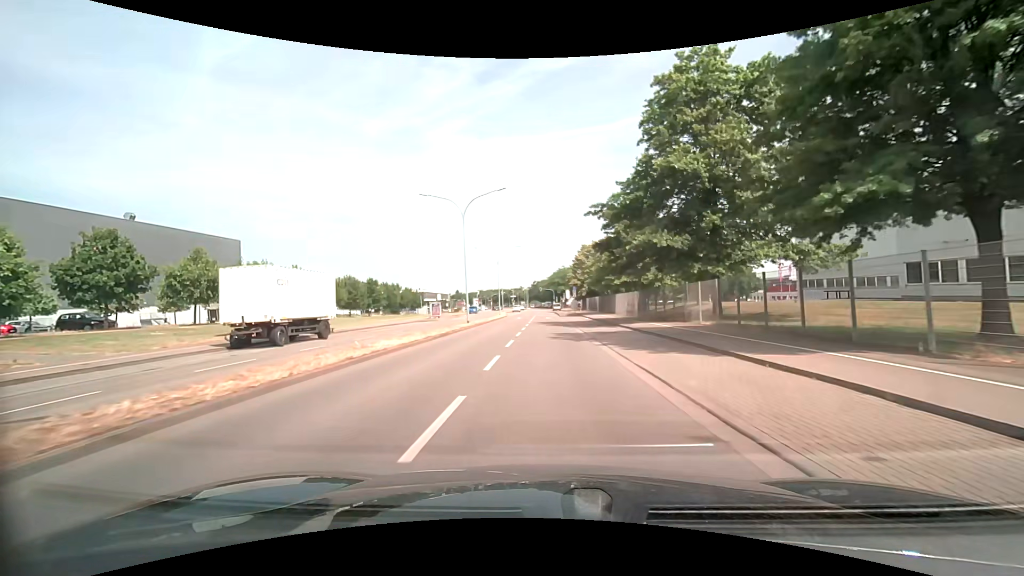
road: secondary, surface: asphalt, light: Day
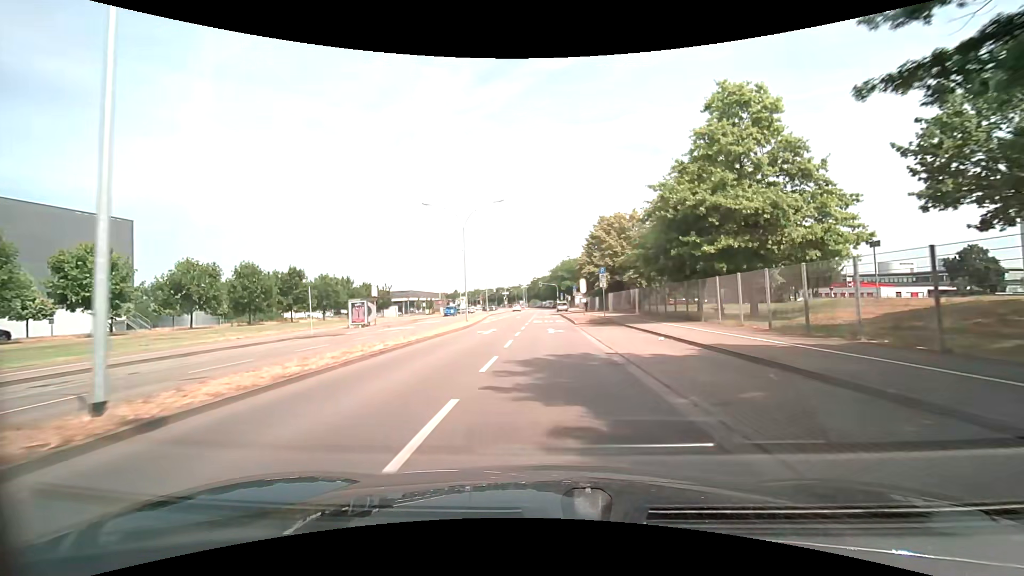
(+0.1, +30.3) m; 0°
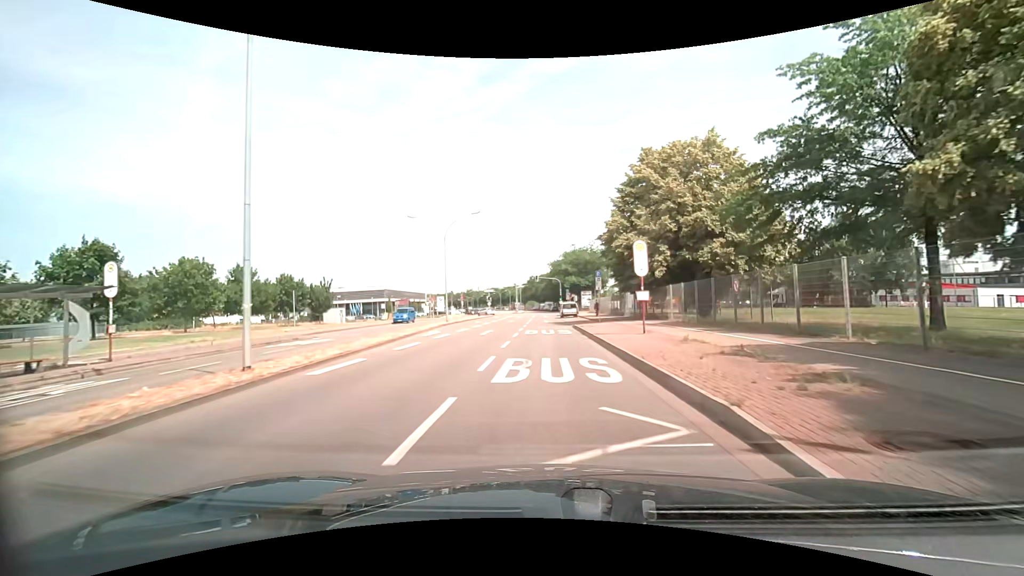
(+0.1, +29.7) m; +1°
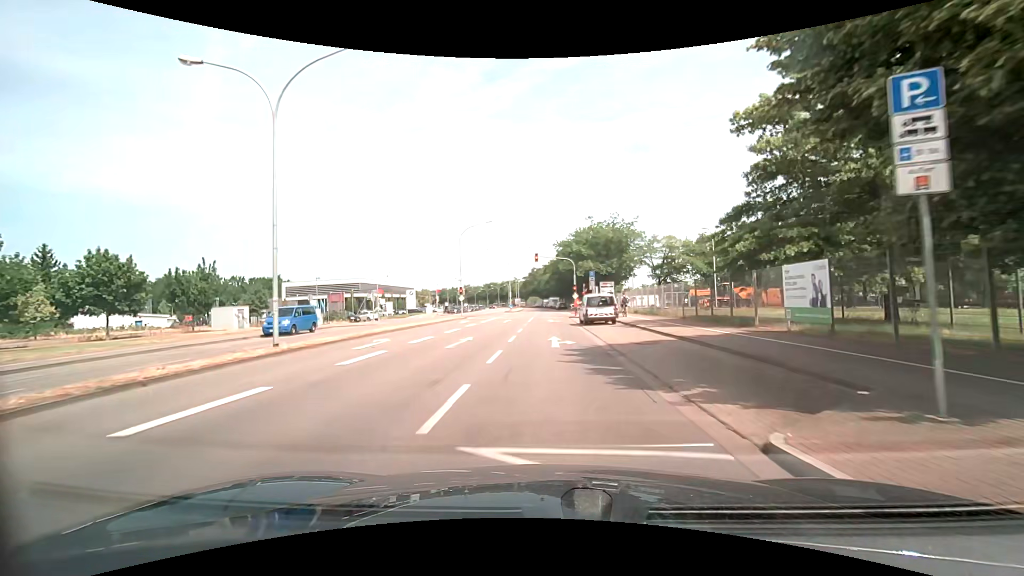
(-0.2, +29.1) m; -1°
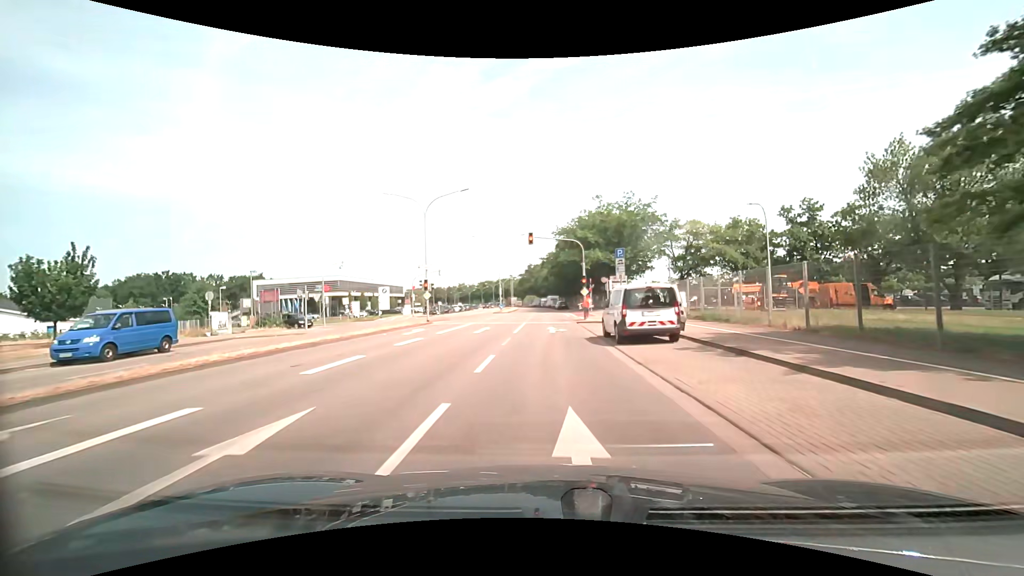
(0.0, +13.6) m; 0°
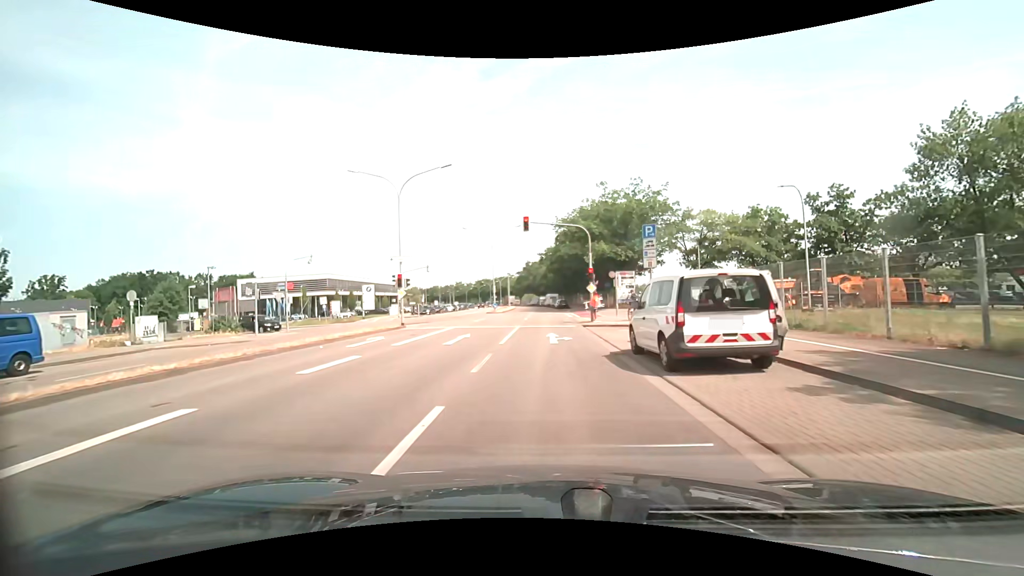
(0.0, +6.0) m; +1°
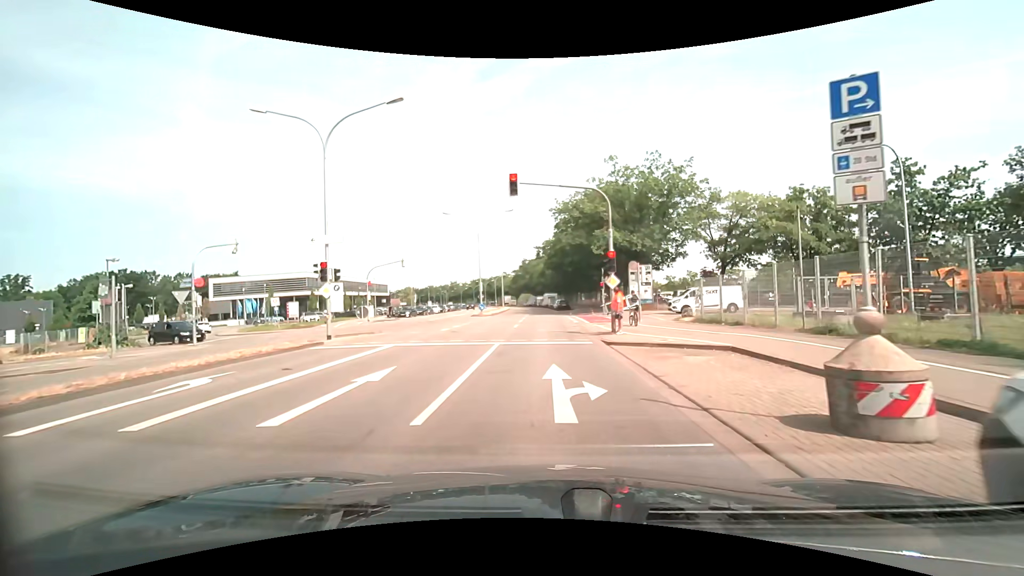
(0.0, +9.5) m; 0°
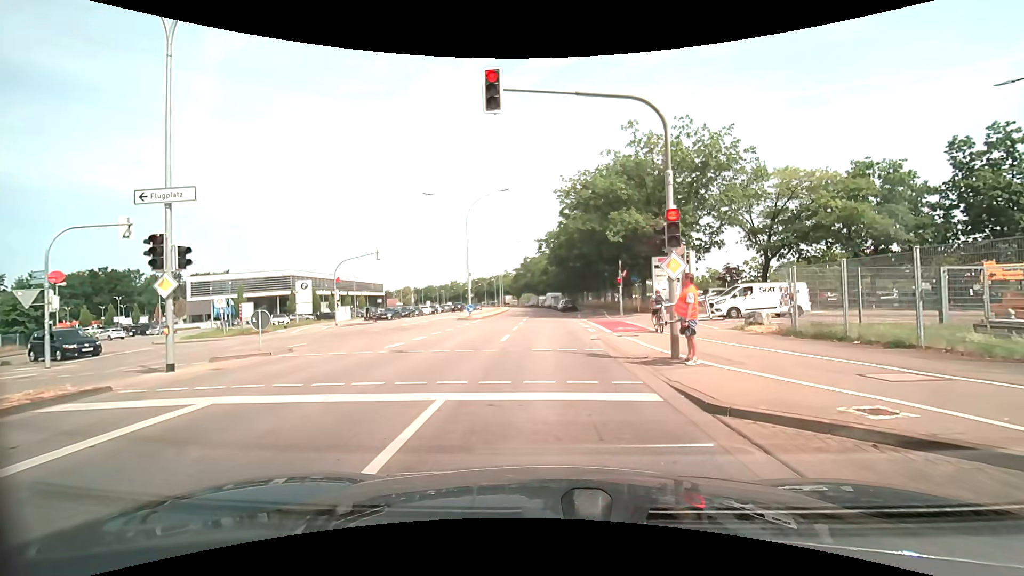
(+0.1, +8.2) m; +1°
(0, +10) (-1, +20) (-1, +30) (-1, +40) (-1, +50) (-1, +60) (-2, +70) (-2, +80) (-3, +90) (-4, +100) m
